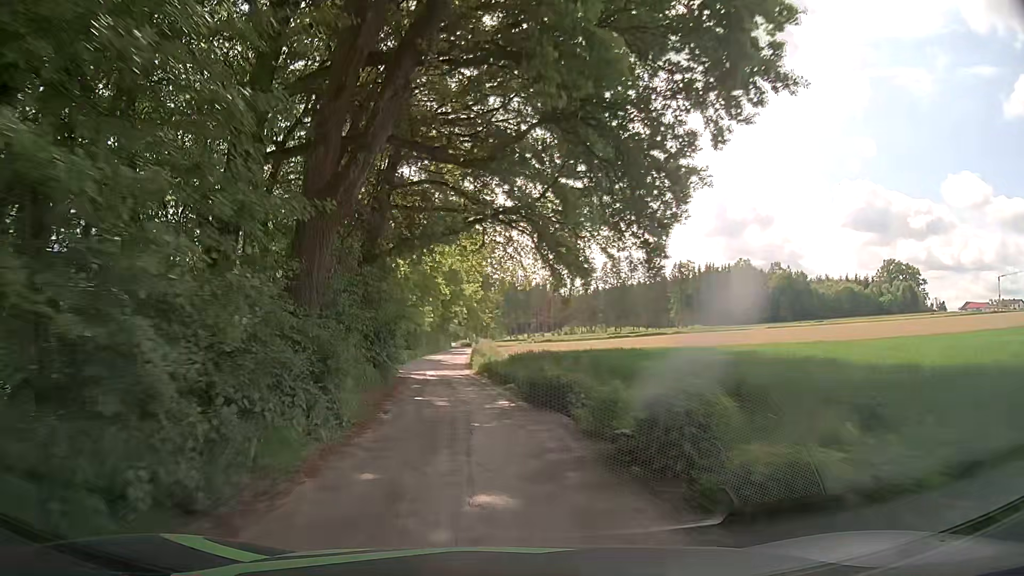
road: unclassified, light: Day
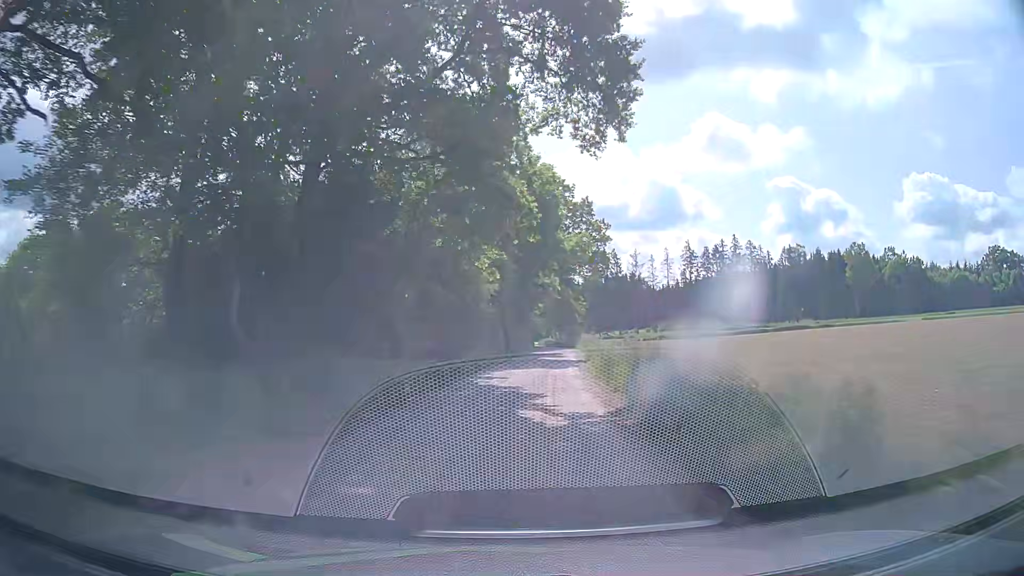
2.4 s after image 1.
(-3.3, +33.8) m; -6°
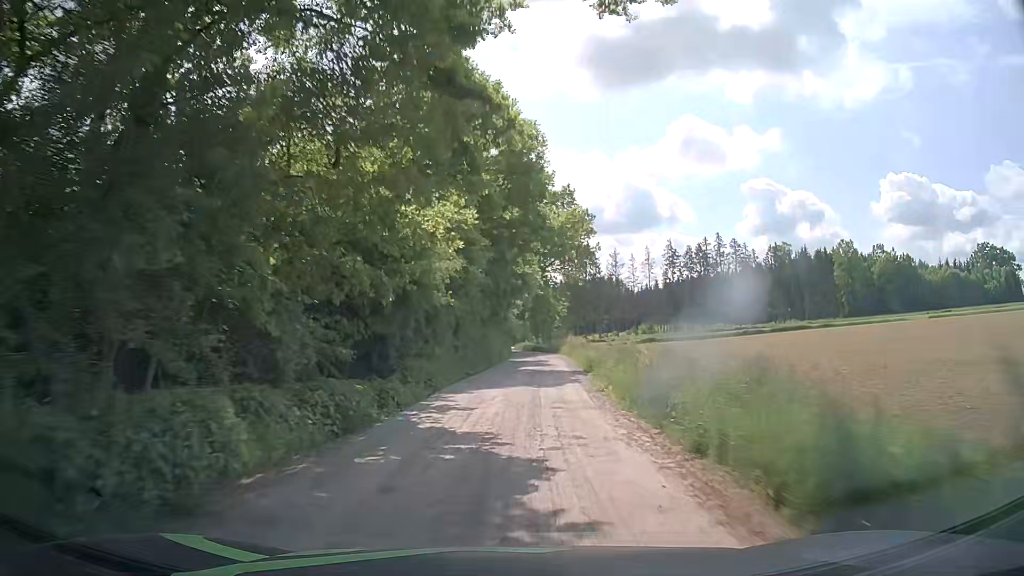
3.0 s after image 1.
(0.0, +8.8) m; +1°
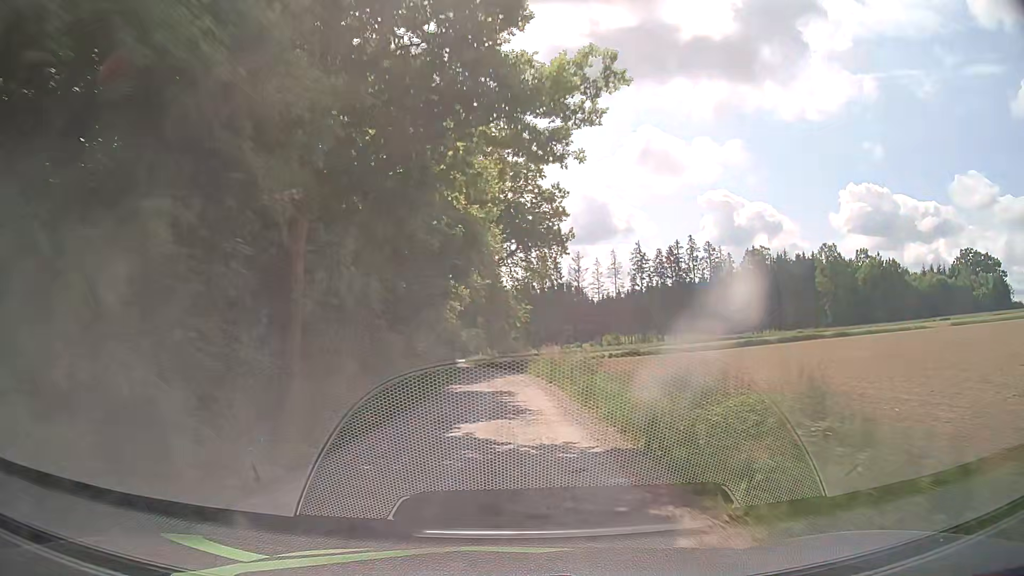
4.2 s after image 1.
(+0.6, +17.8) m; +4°
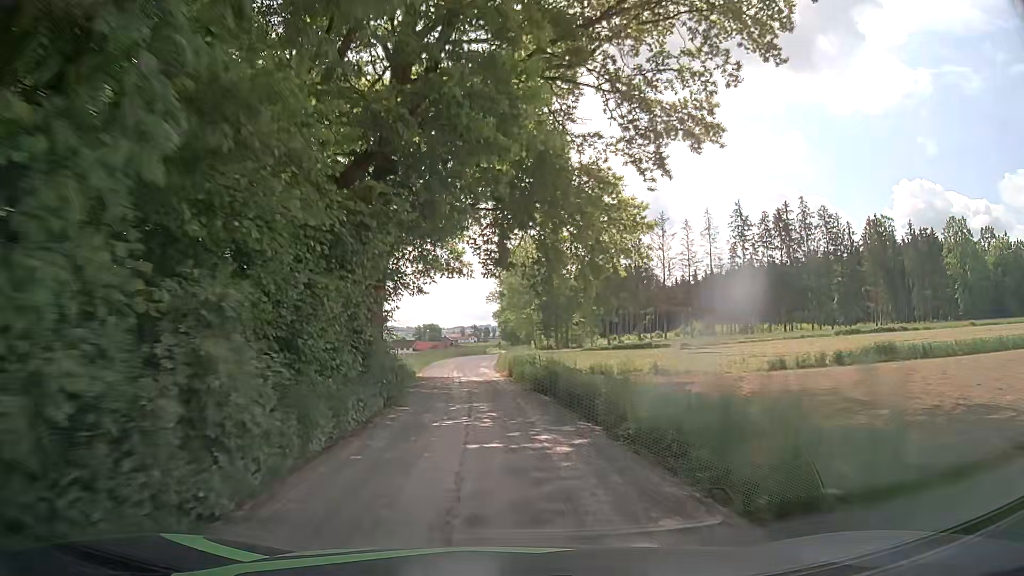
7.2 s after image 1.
(-0.6, +44.0) m; -4°
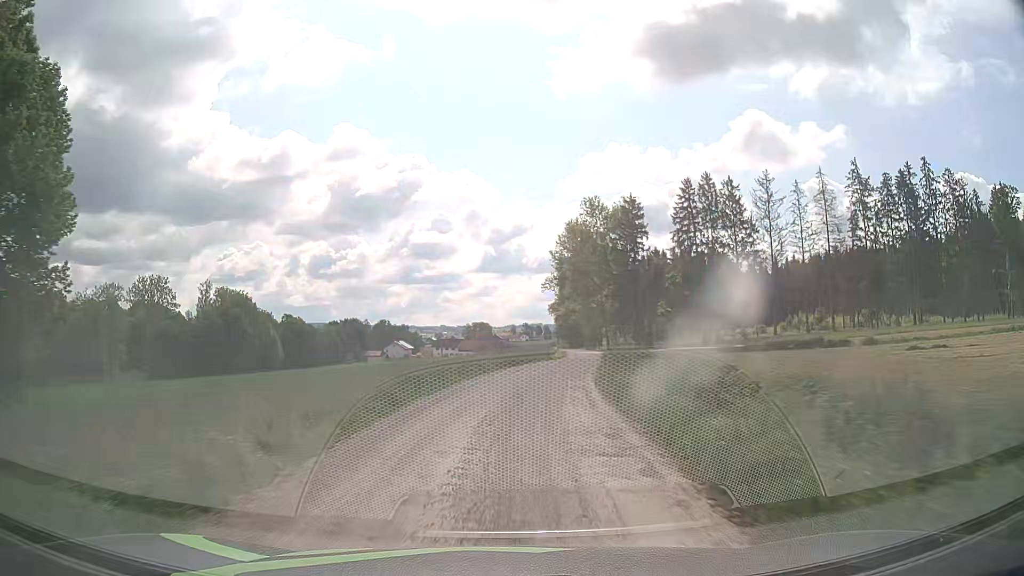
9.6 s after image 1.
(-1.6, +32.2) m; -4°
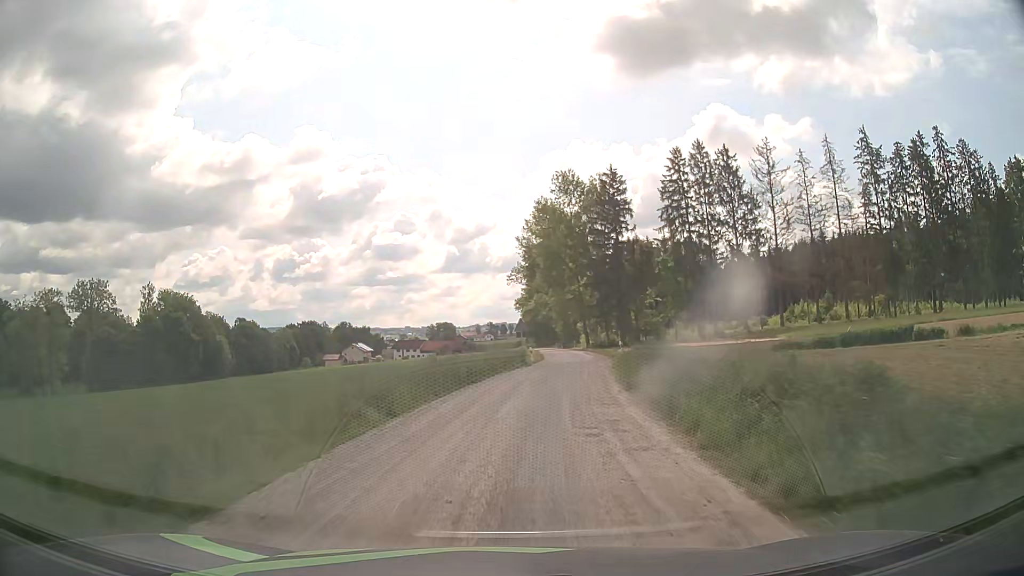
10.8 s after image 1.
(+0.3, +15.4) m; +3°
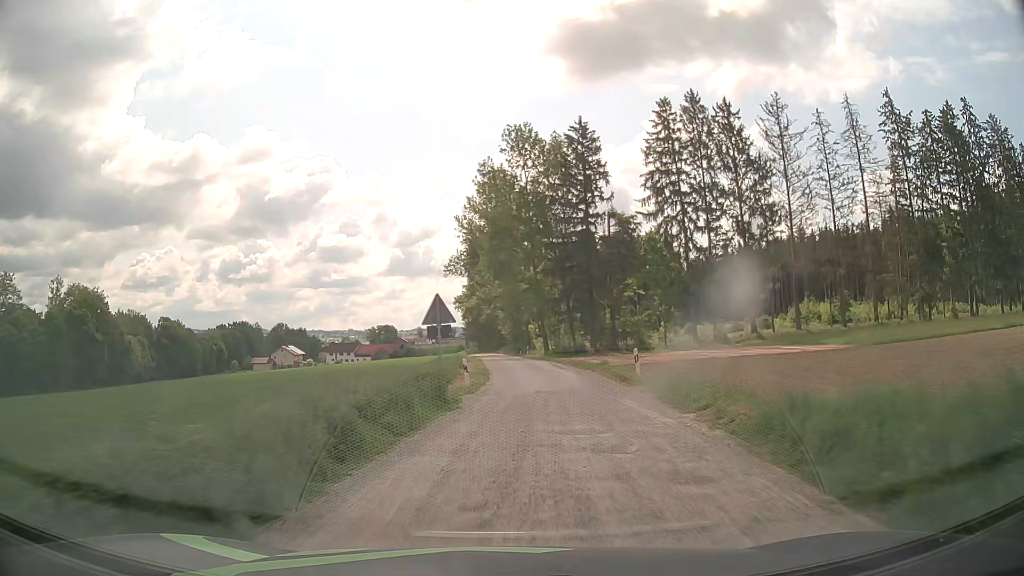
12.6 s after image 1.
(+0.9, +21.4) m; +4°
(0, +10) (+1, +20) (+1, +30) (0, +40) (0, +50) (-1, +60) (-1, +70) (-2, +80) (-2, +90) (-2, +100) m
